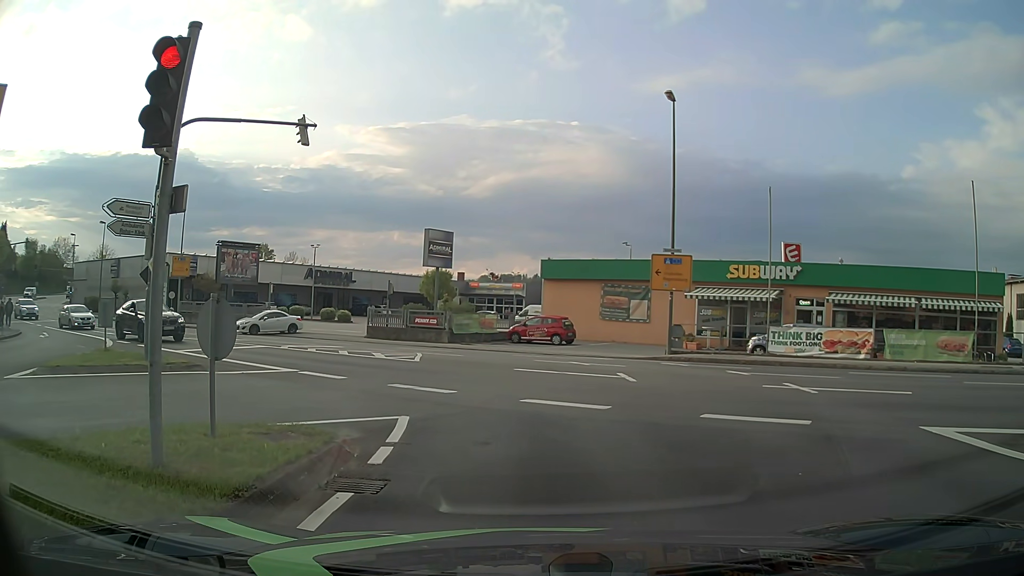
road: tertiary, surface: asphalt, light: Day
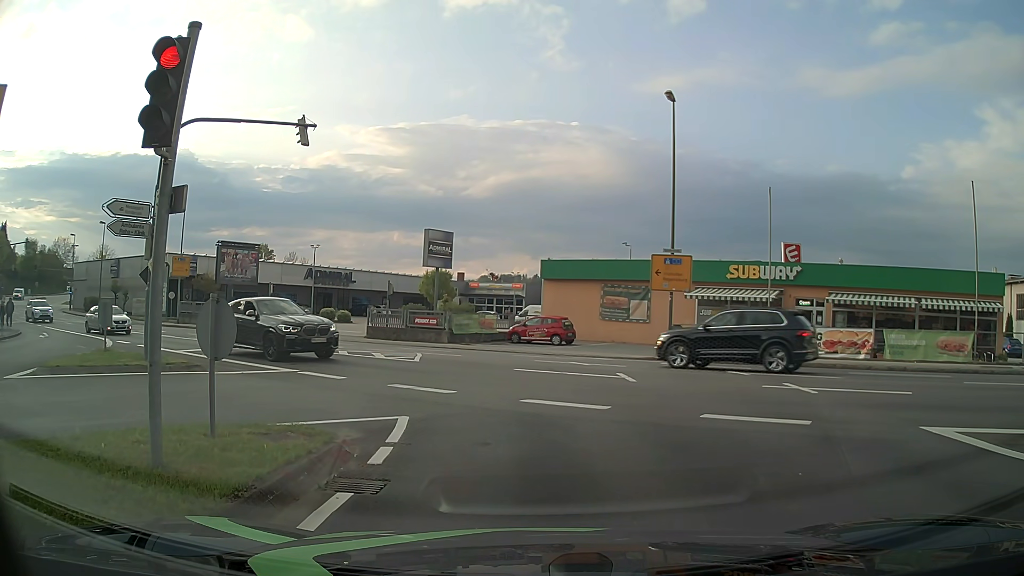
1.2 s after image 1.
(0.0, 0.0) m; 0°
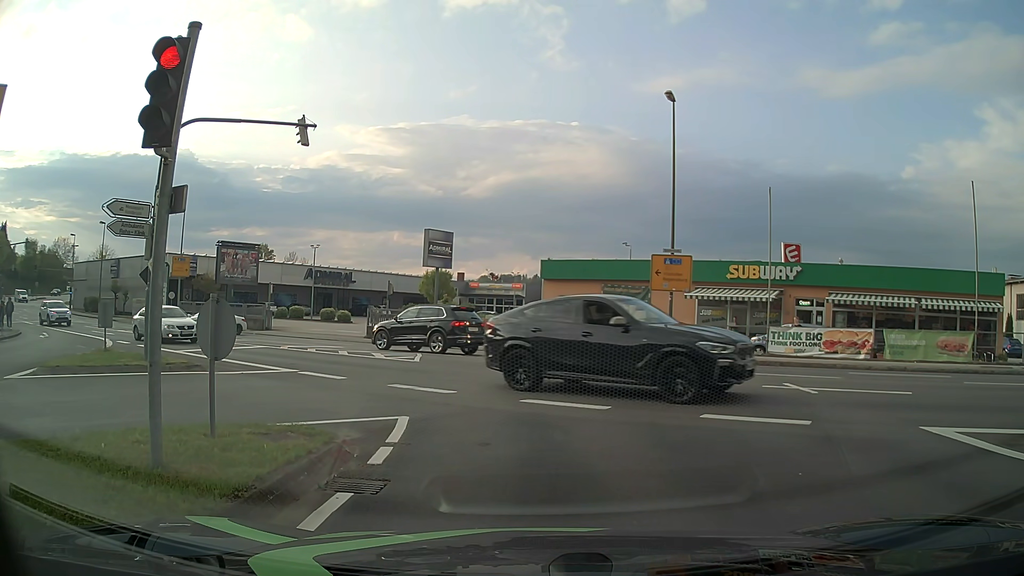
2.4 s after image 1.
(0.0, 0.0) m; 0°
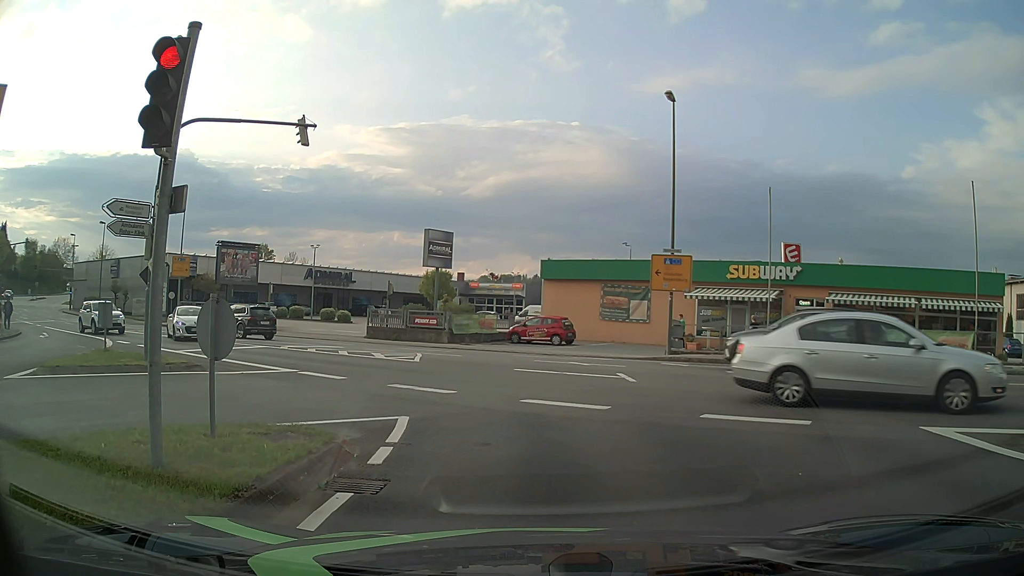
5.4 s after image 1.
(0.0, 0.0) m; 0°
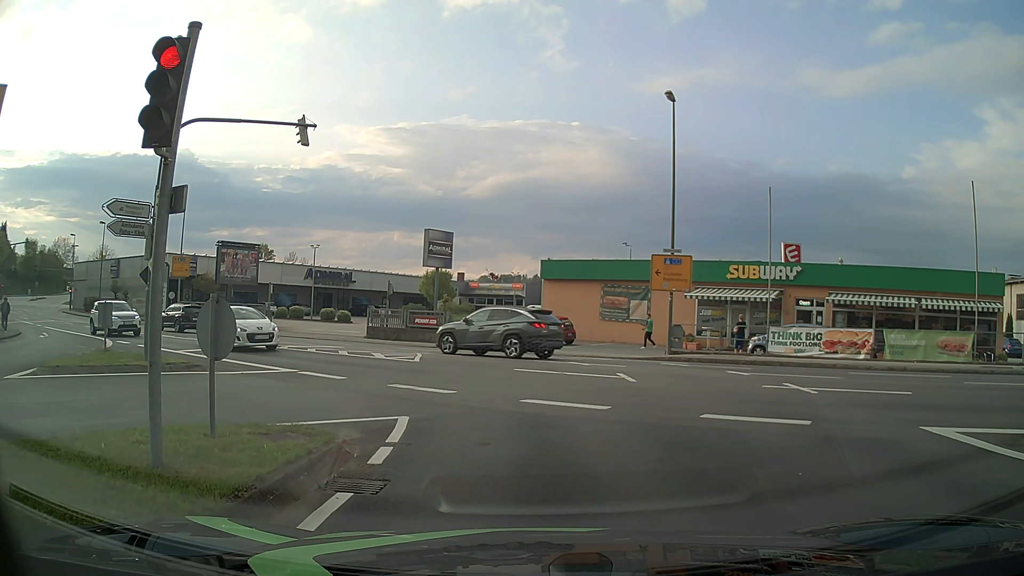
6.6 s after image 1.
(0.0, 0.0) m; 0°
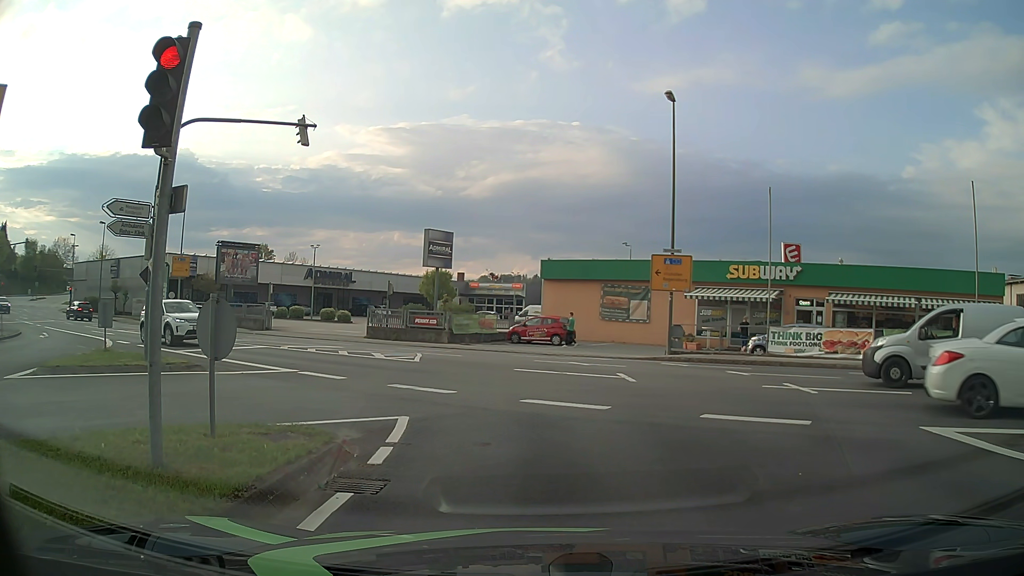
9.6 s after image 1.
(0.0, 0.0) m; 0°
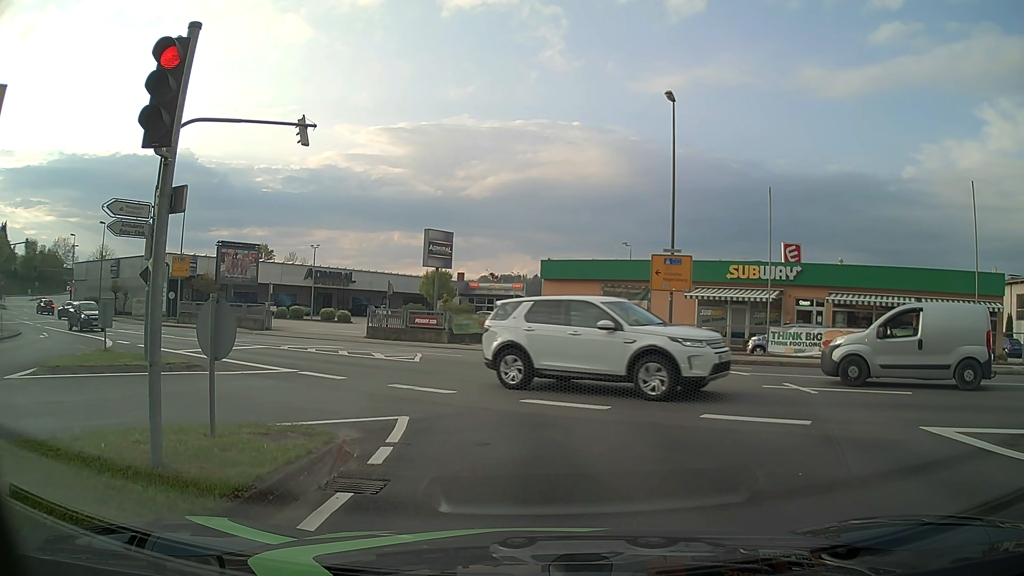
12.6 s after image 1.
(0.0, 0.0) m; 0°
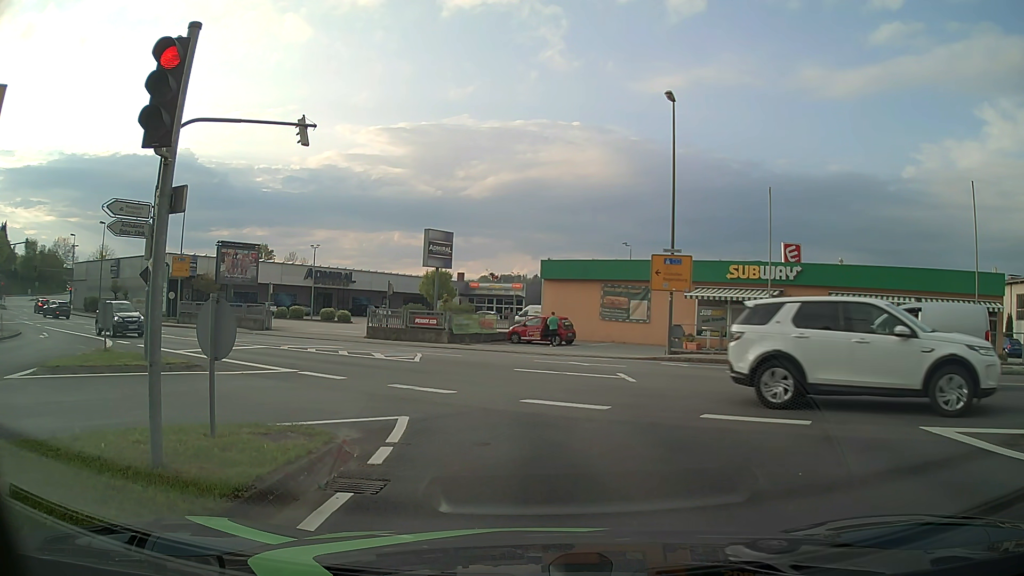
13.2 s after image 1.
(0.0, 0.0) m; 0°
(0, +10) (-1, +20) (-6, +29) (-14, +35) (-22, +40) (-30, +46) (-39, +51) (-47, +56) (-55, +62) (-63, +68) m
